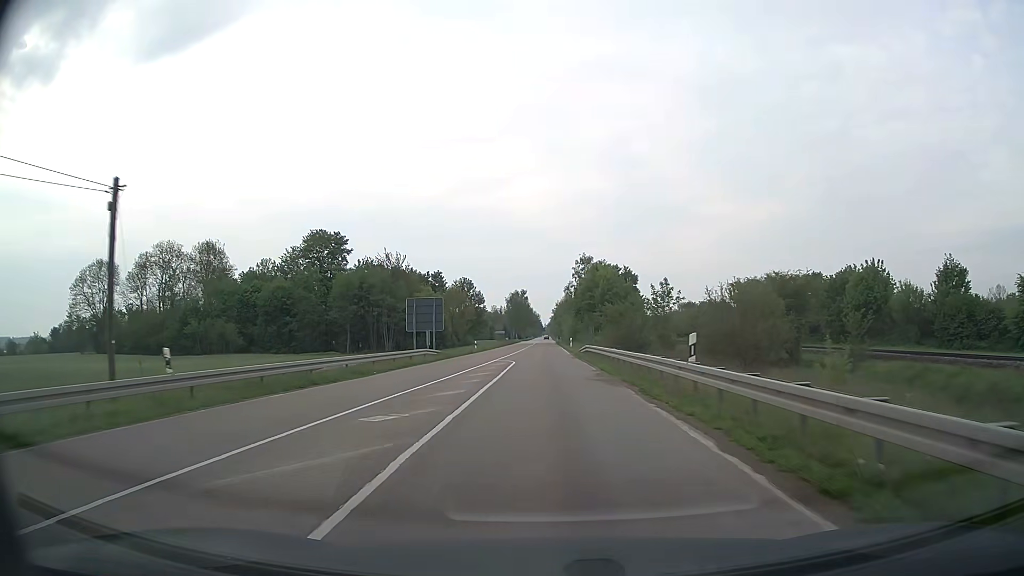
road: secondary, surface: asphalt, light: Day
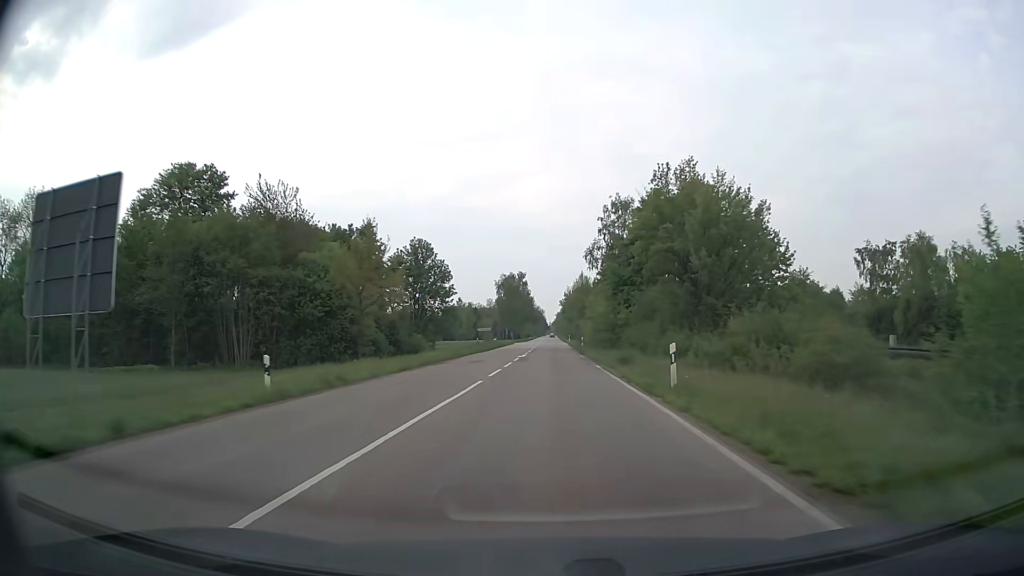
(-0.1, +51.1) m; 0°
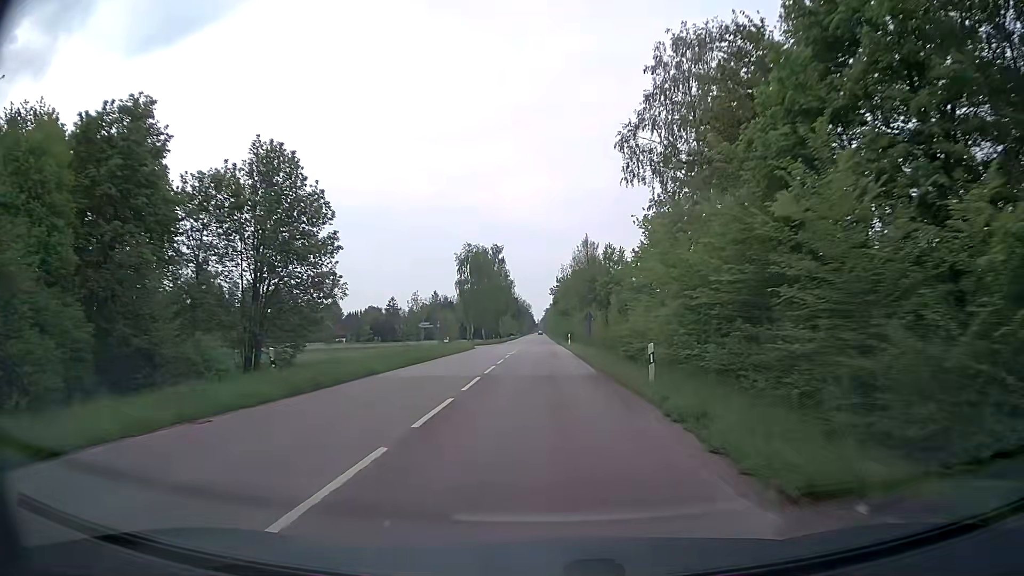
(+0.4, +41.5) m; +2°
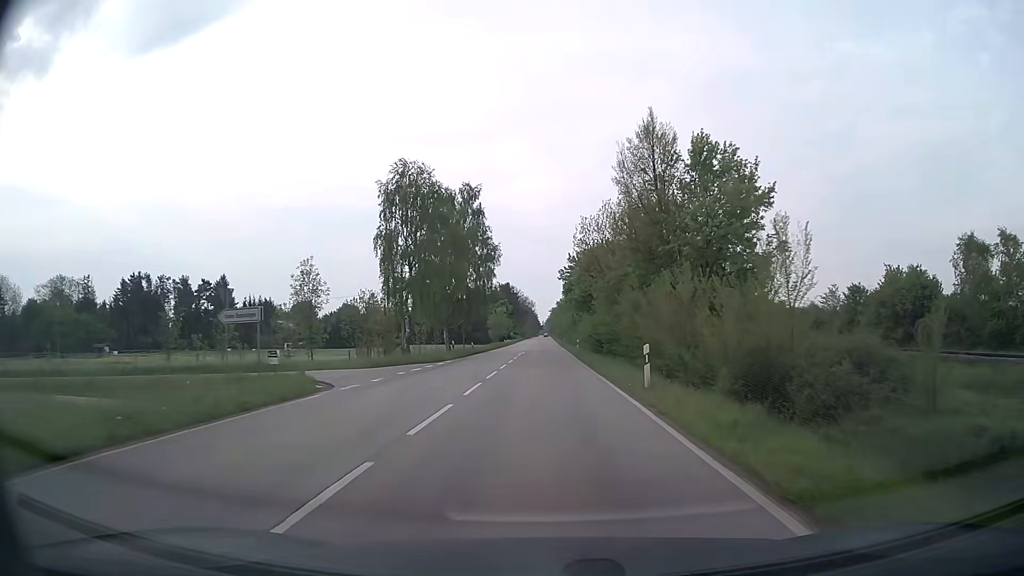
(-0.6, +42.8) m; -1°
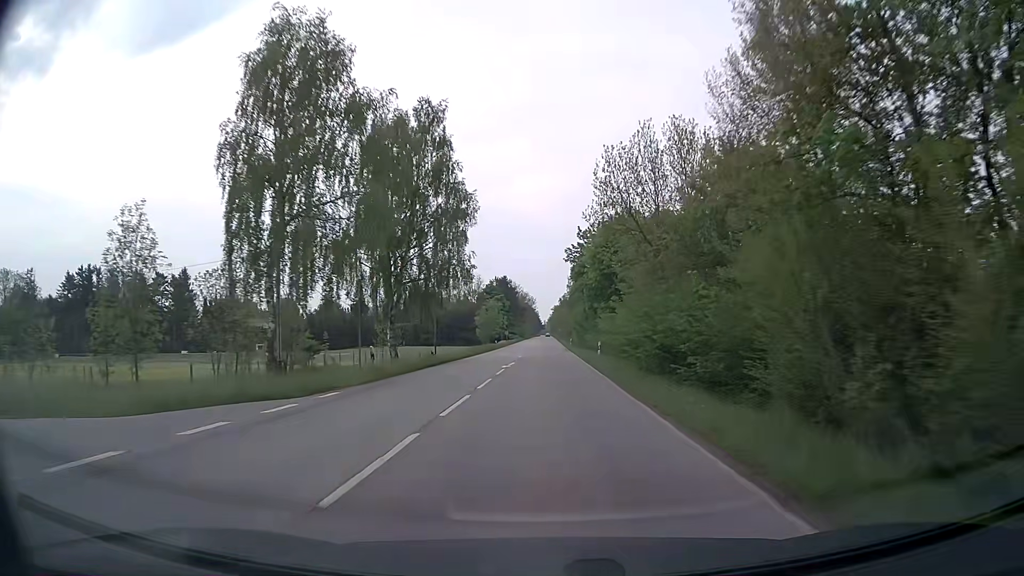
(-0.2, +21.9) m; 0°
(0, +10) (0, +20) (0, +30) (0, +40) (0, +50) (0, +60) (0, +70) (0, +80) (0, +90) (0, +100) m
